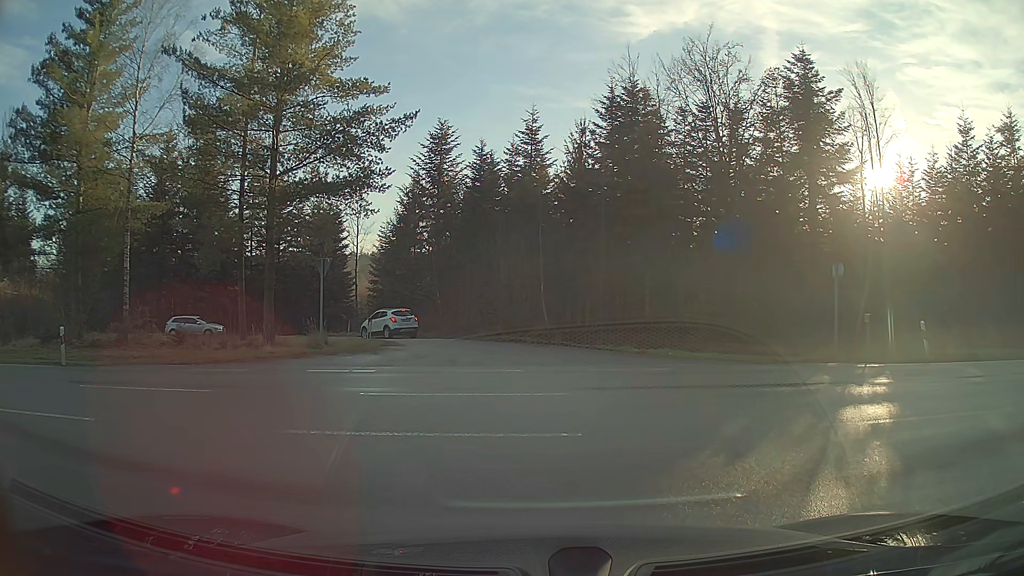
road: tertiary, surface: asphalt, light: Day
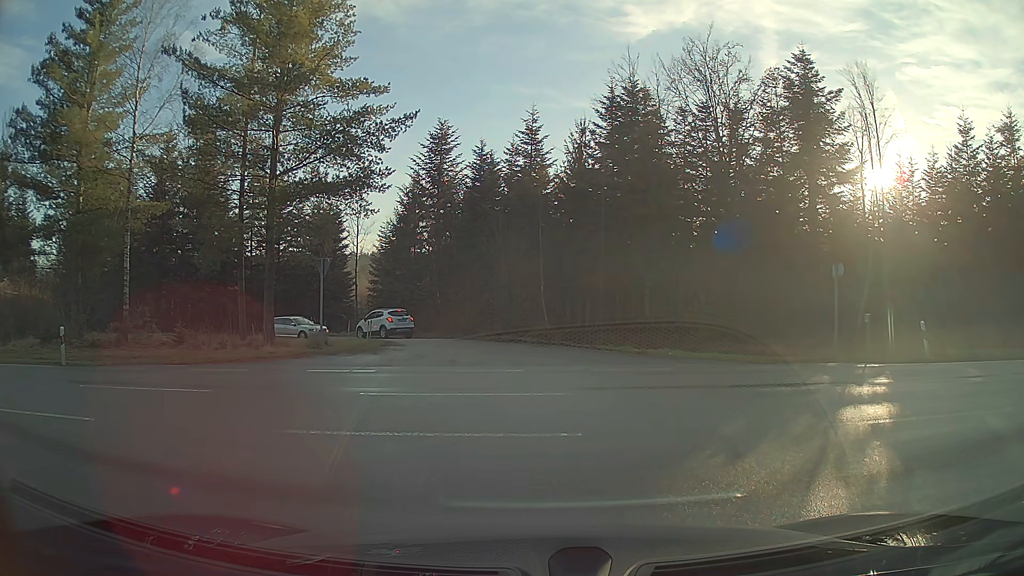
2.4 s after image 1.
(0.0, 0.0) m; 0°
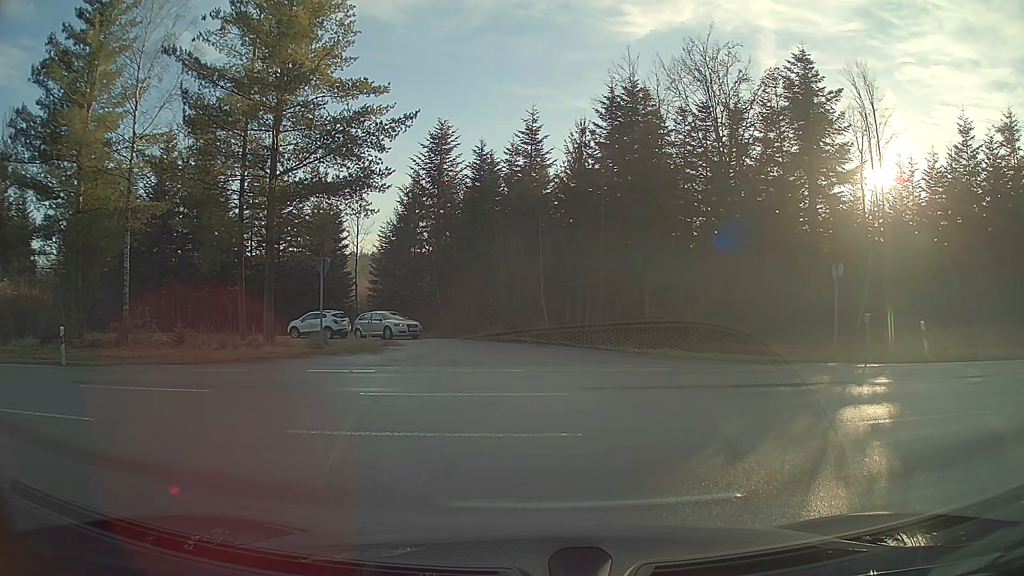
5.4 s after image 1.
(0.0, 0.0) m; 0°
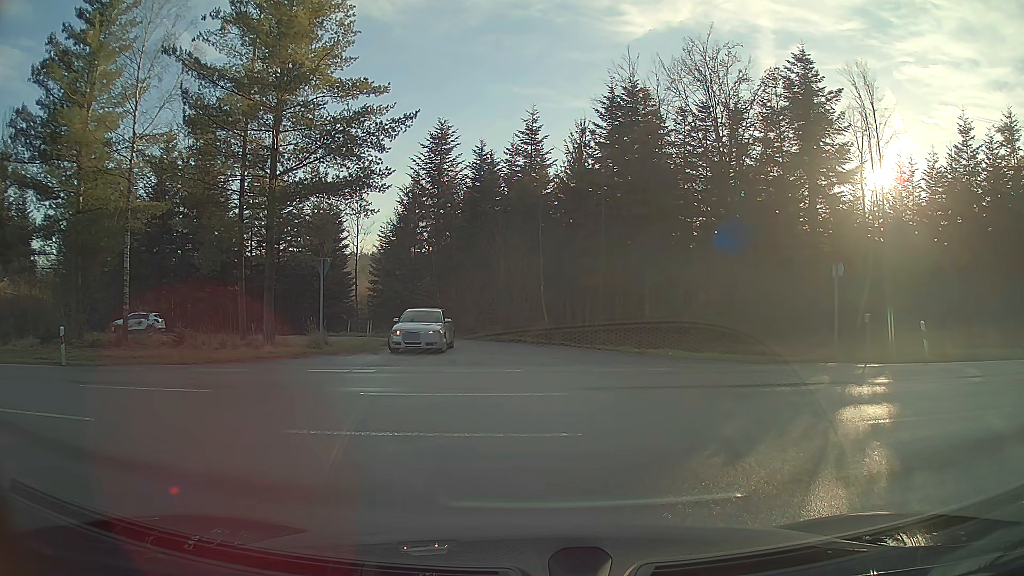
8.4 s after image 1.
(0.0, 0.0) m; 0°
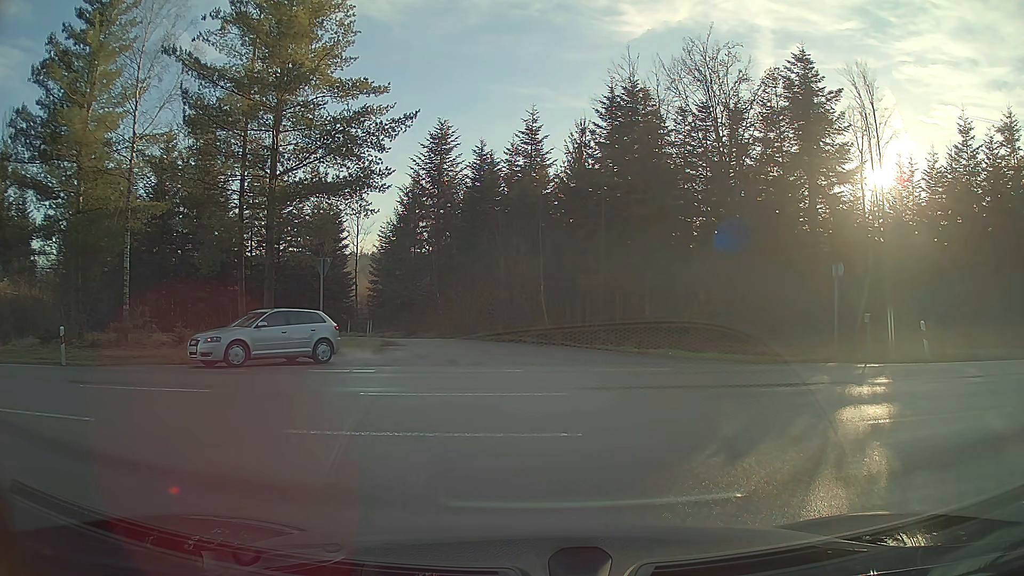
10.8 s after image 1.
(0.0, 0.0) m; 0°
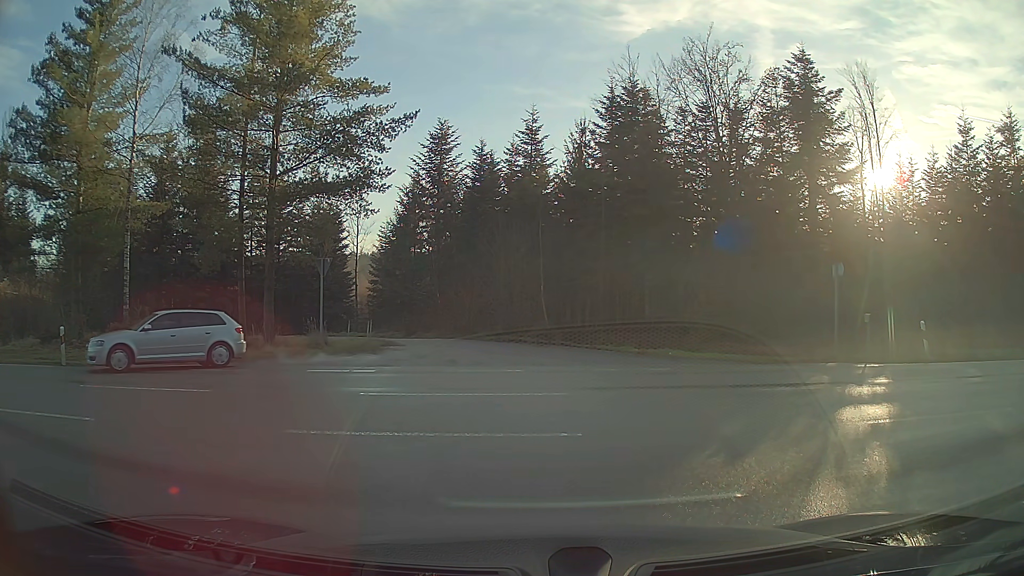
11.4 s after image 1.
(0.0, 0.0) m; 0°
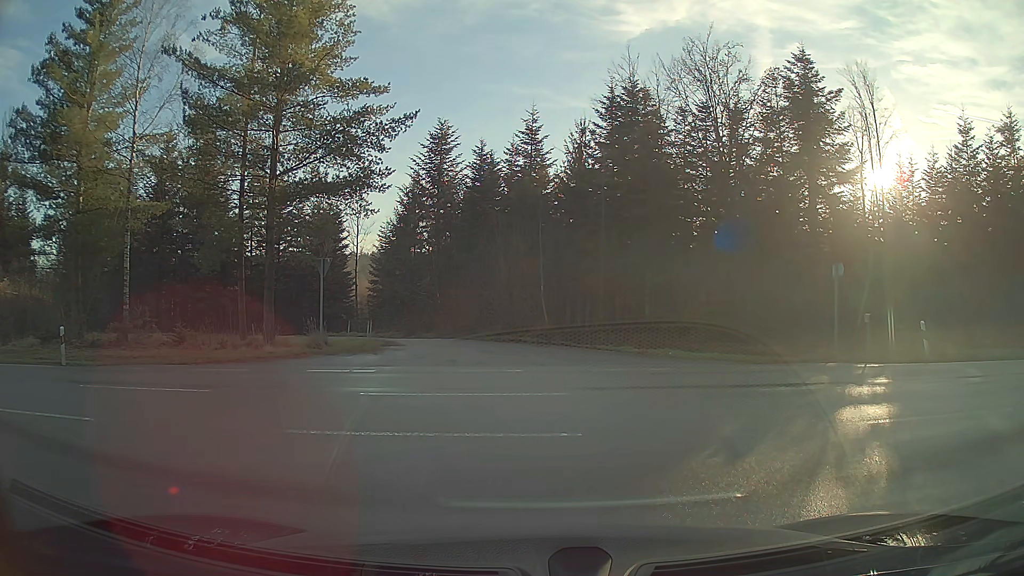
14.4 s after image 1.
(0.0, 0.0) m; 0°
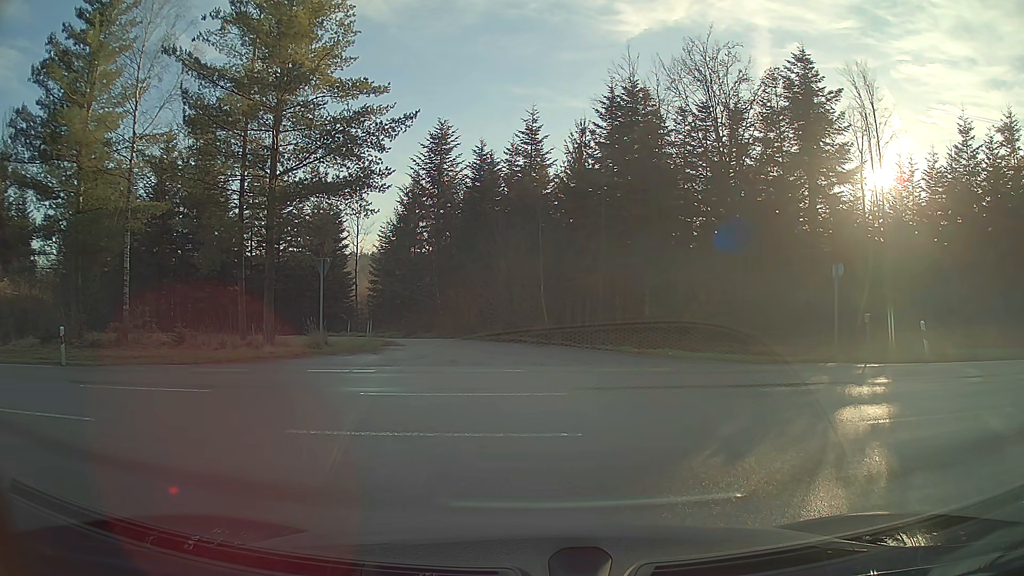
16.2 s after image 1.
(0.0, 0.0) m; 0°
